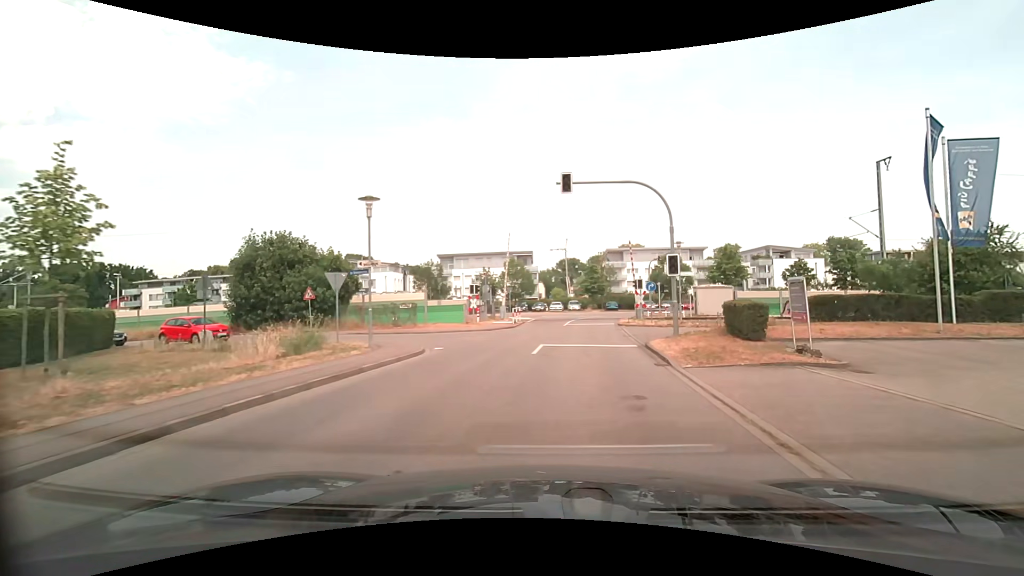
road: unclassified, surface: asphalt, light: Day
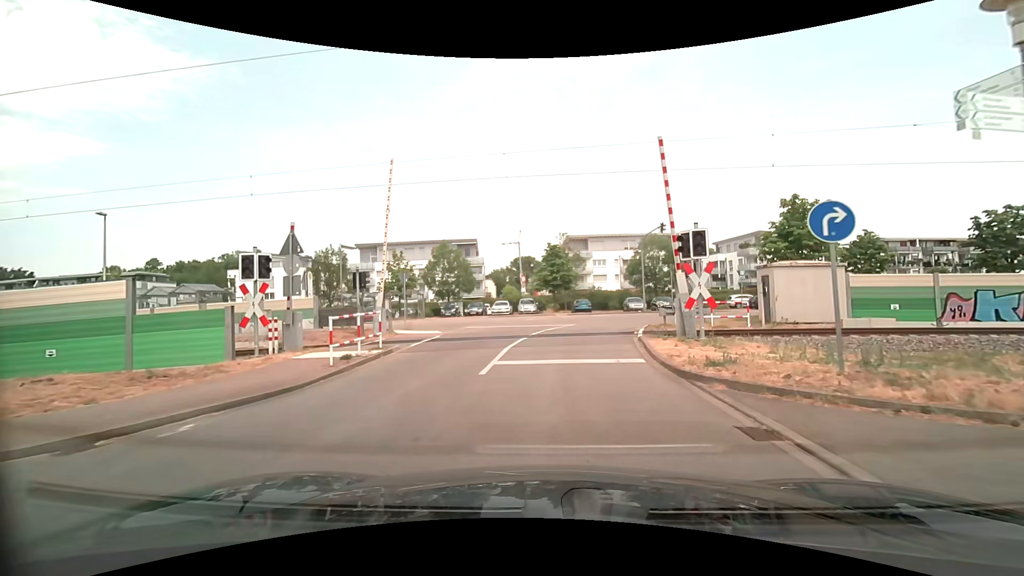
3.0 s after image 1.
(+1.7, +23.0) m; +6°
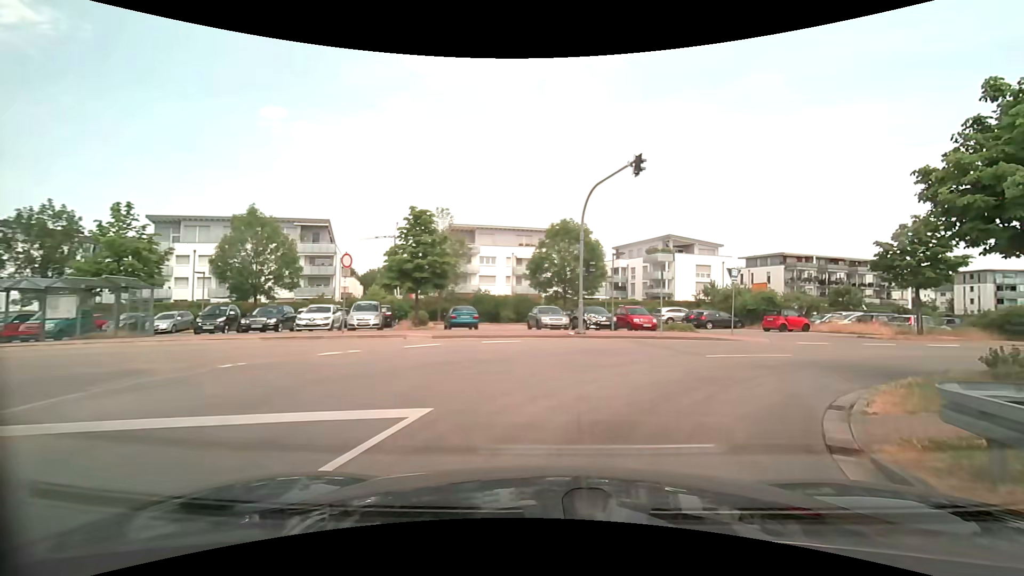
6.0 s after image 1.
(+0.8, +19.6) m; +11°
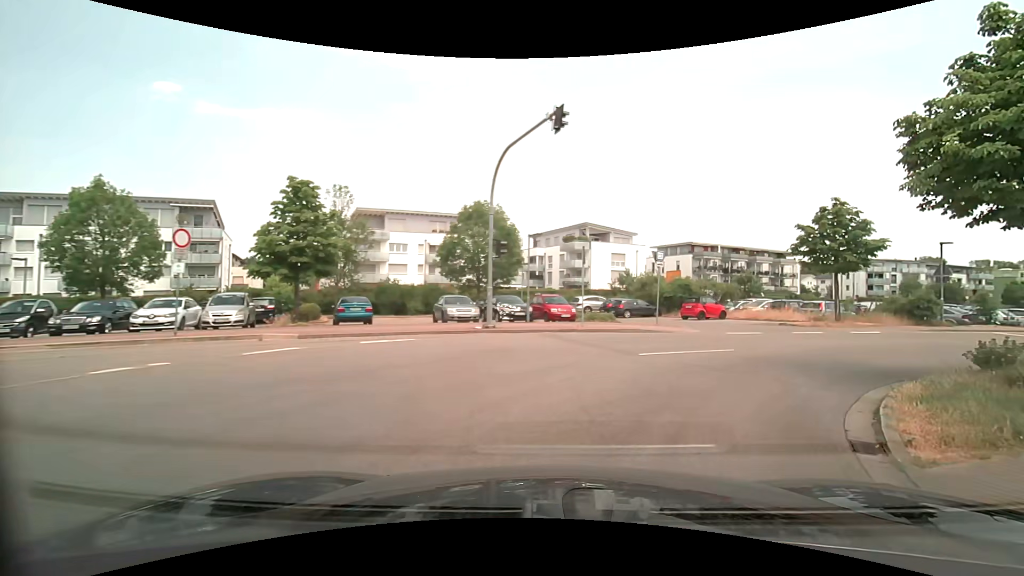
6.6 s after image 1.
(+0.3, +3.6) m; +9°
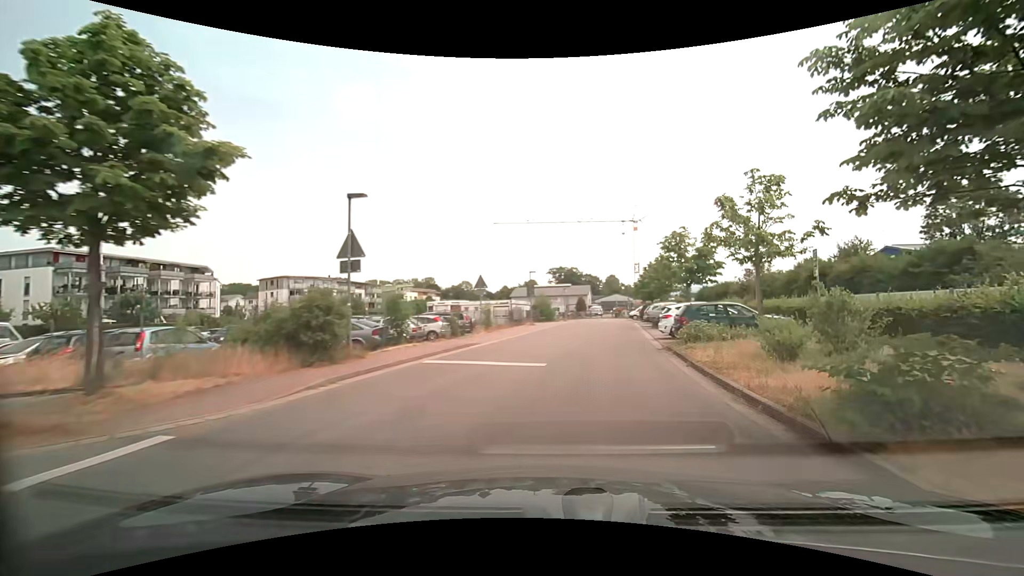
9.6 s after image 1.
(+9.4, +16.5) m; +59°
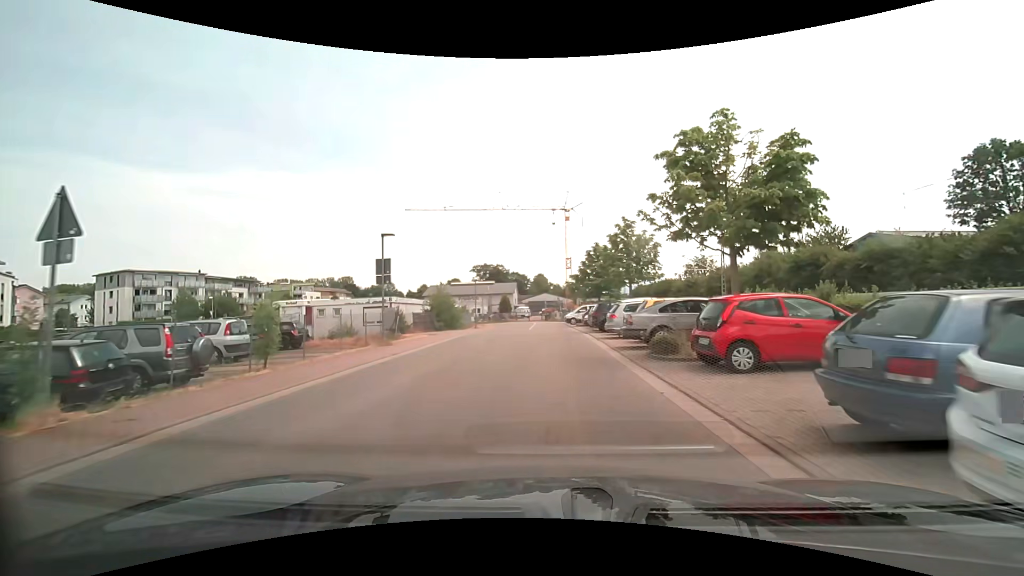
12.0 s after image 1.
(+2.5, +19.3) m; +10°
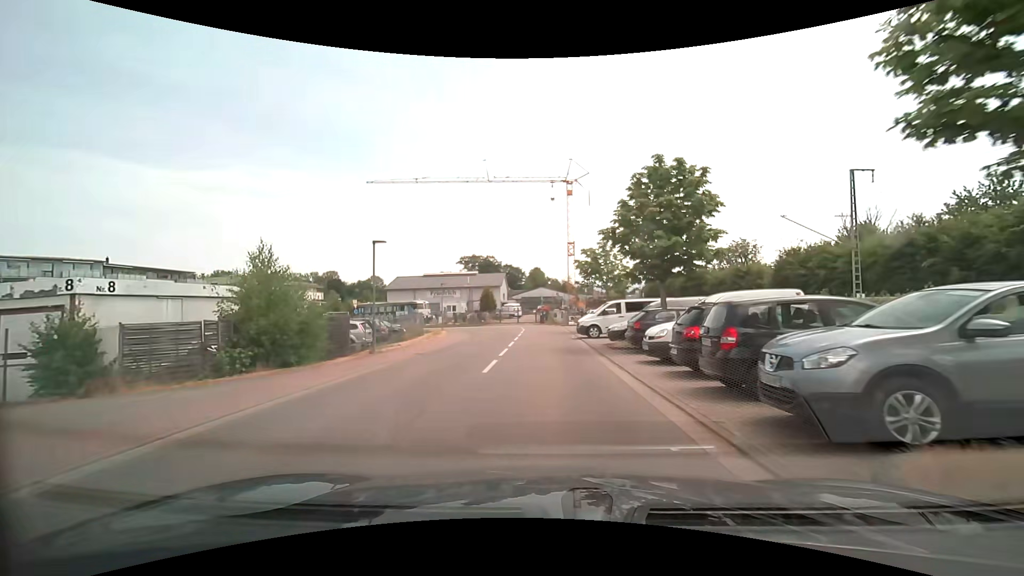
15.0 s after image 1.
(+0.4, +24.3) m; +1°
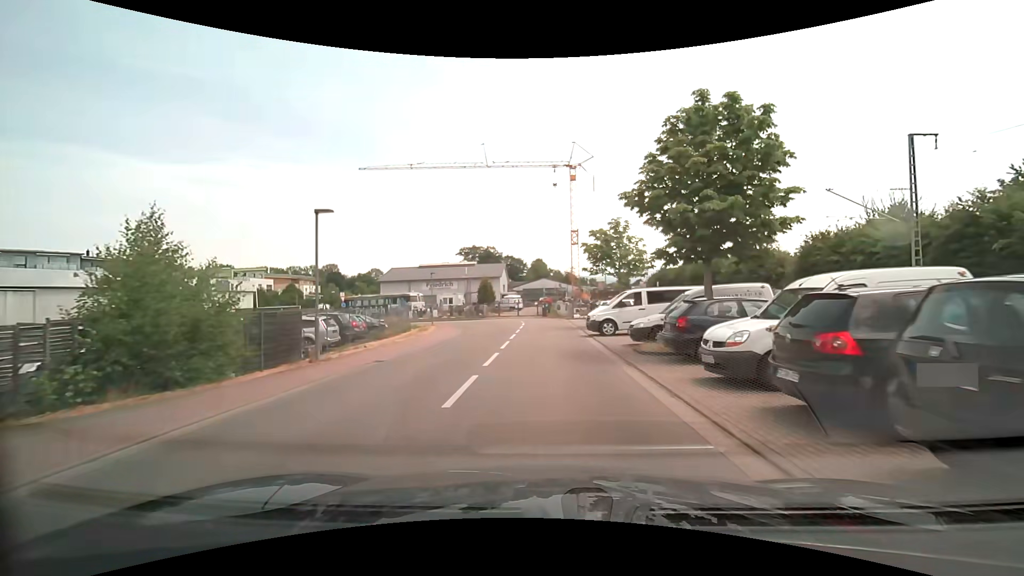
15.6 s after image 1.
(0.0, +4.7) m; 0°
(0, +10) (0, +20) (0, +30) (0, +40) (-3, +49) (-11, +55) (-21, +57) (-31, +59) (-39, +63) (-45, +71) m
